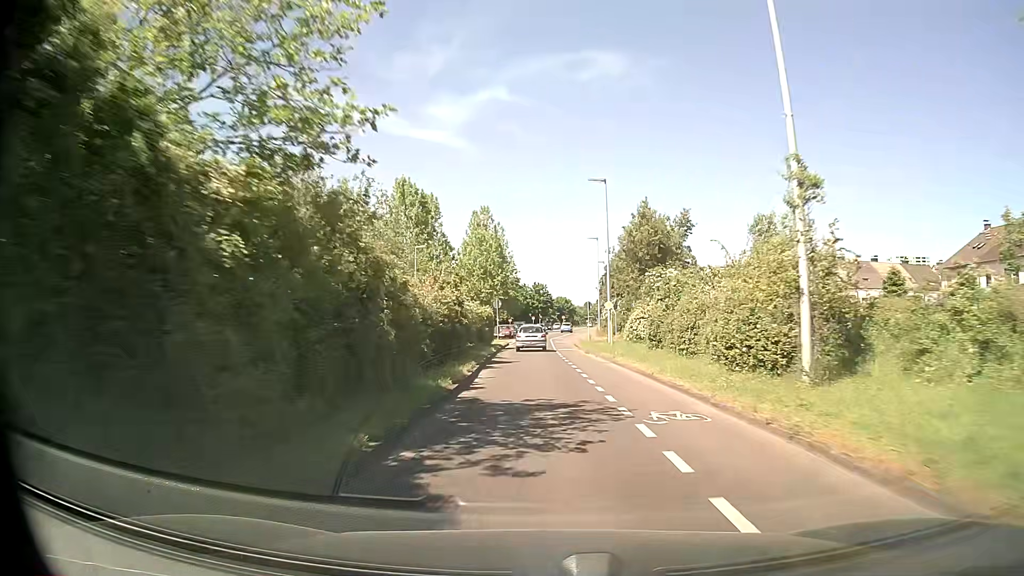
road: secondary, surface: asphalt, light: Day
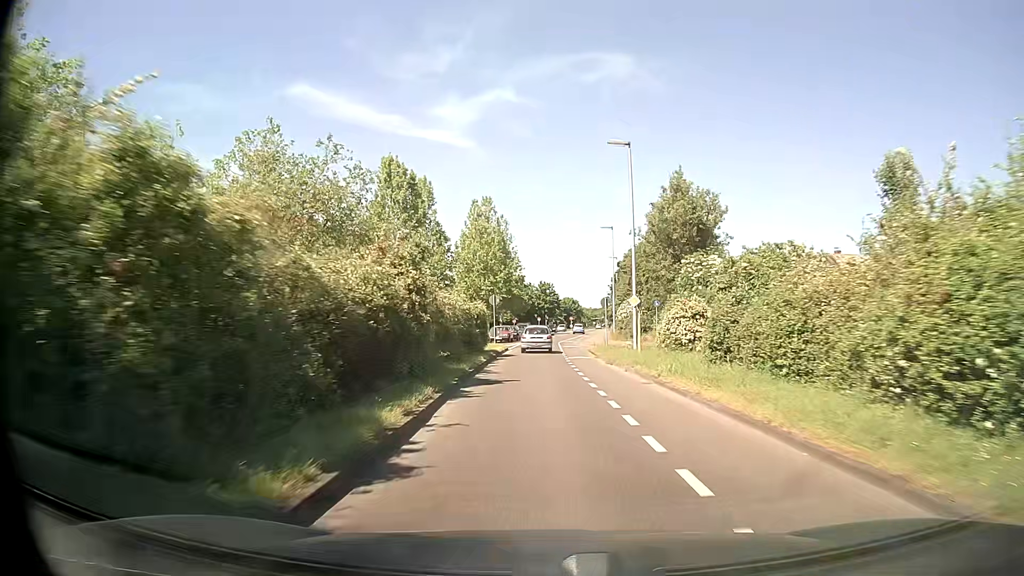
(0.0, +8.8) m; -1°
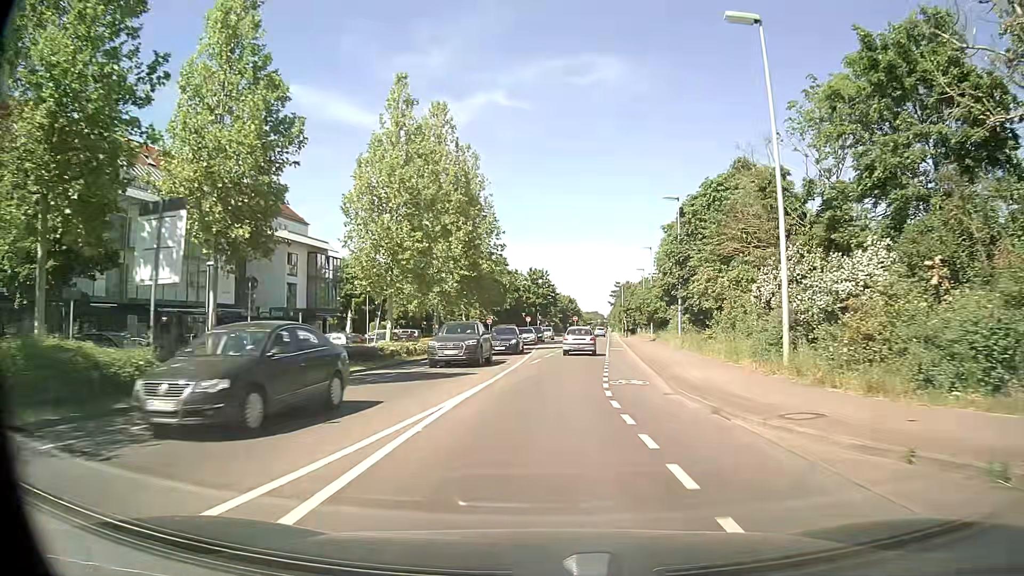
(-0.2, +43.5) m; +1°
(0, +10) (+1, +20) (+1, +30) (+2, +40) (+3, +50) (+4, +60) (+5, +70) (+6, +80) (+7, +90) (+8, +100) m
